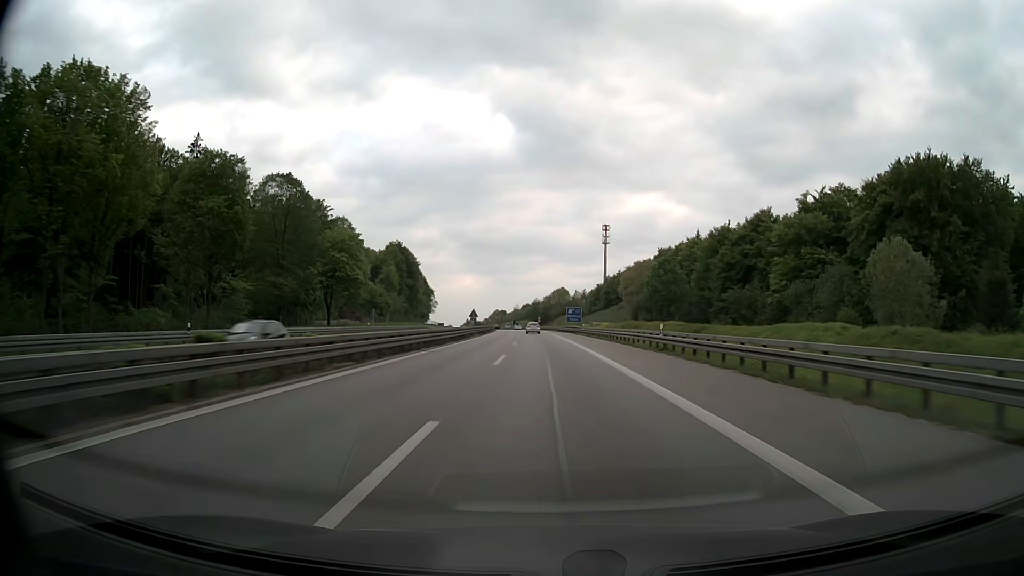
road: motorway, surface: asphalt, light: Day
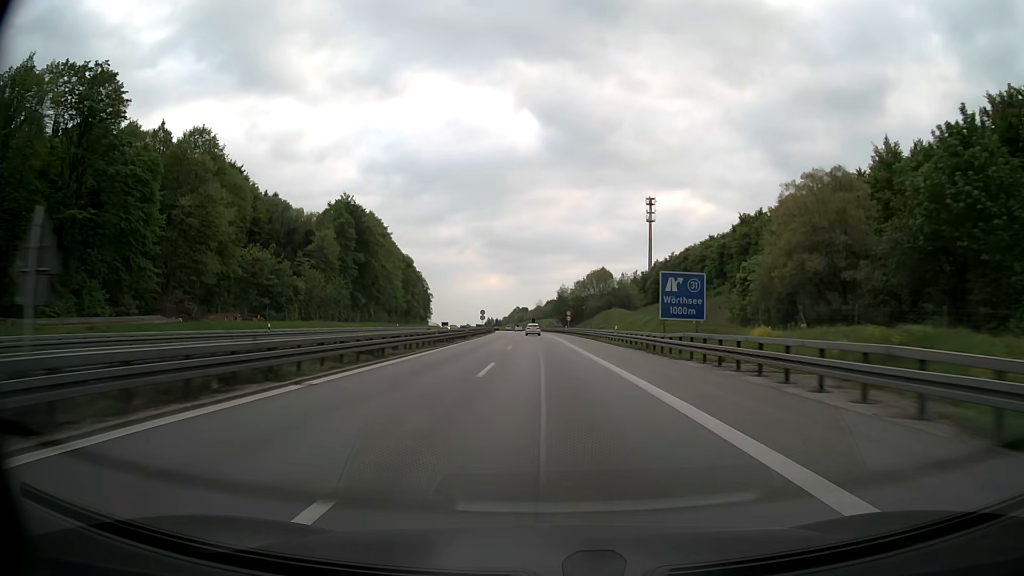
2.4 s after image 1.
(-1.5, +76.2) m; -2°
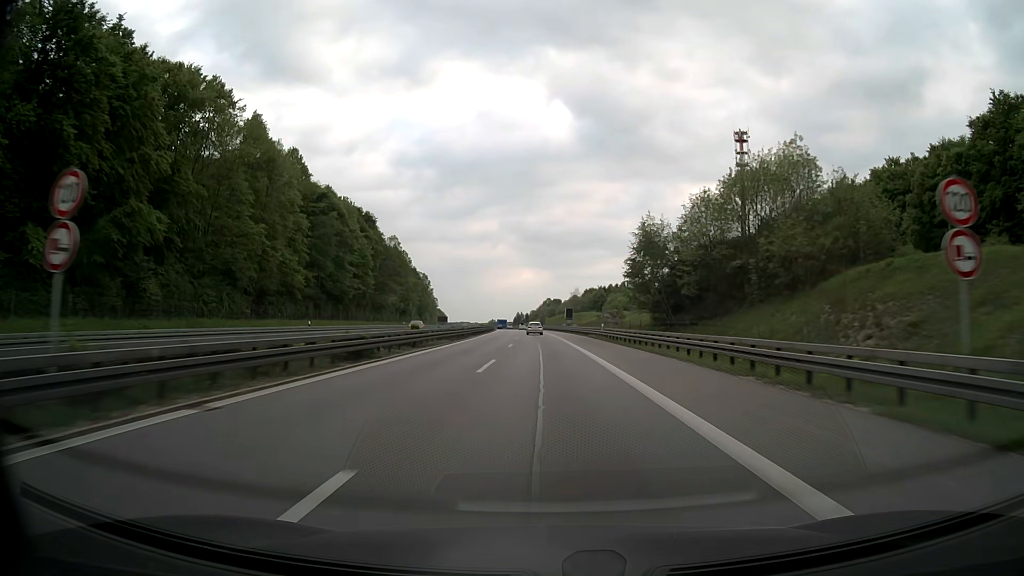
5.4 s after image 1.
(-2.3, +95.4) m; -3°
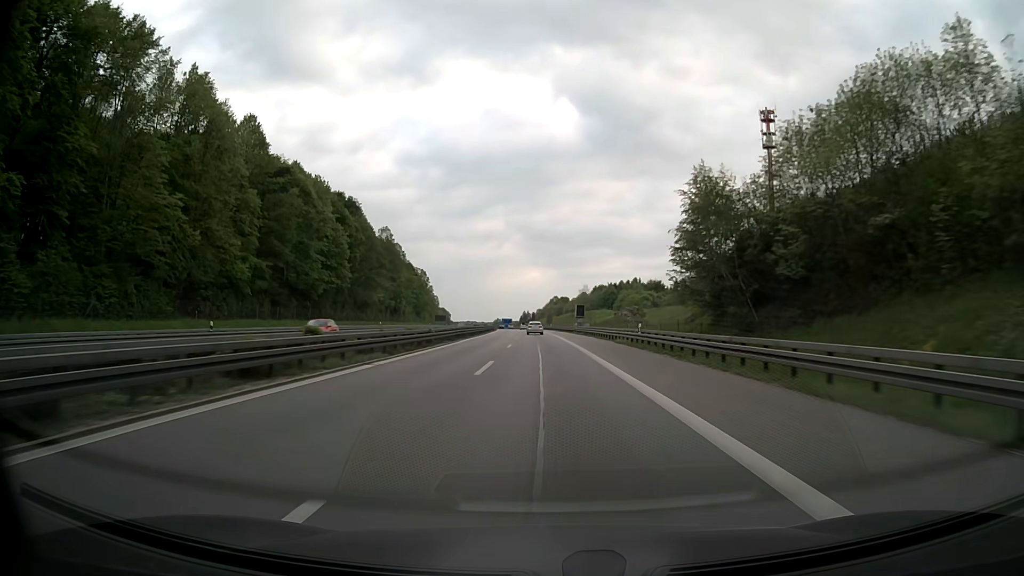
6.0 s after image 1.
(-0.1, +19.1) m; -1°
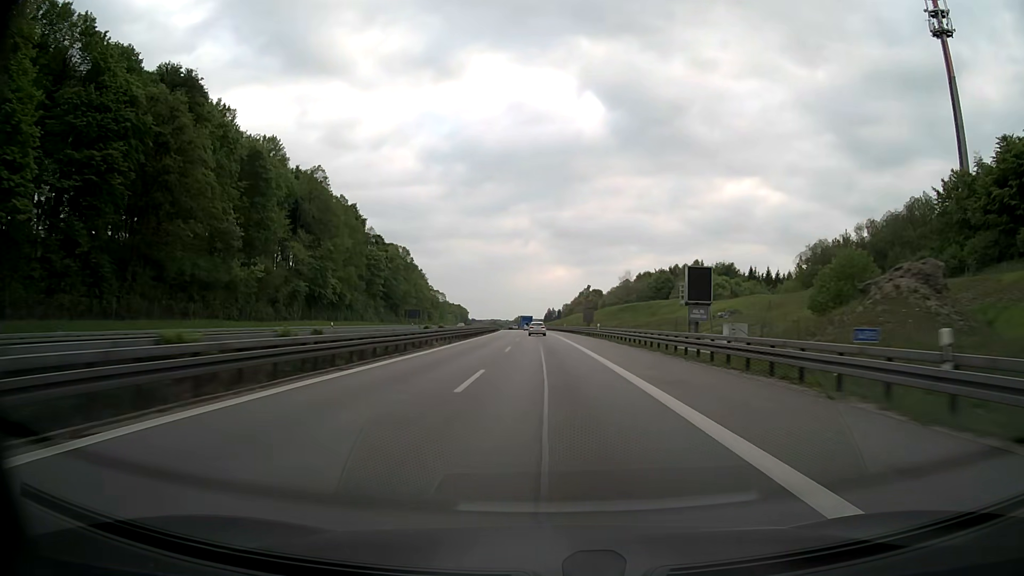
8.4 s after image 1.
(-1.4, +76.3) m; -2°
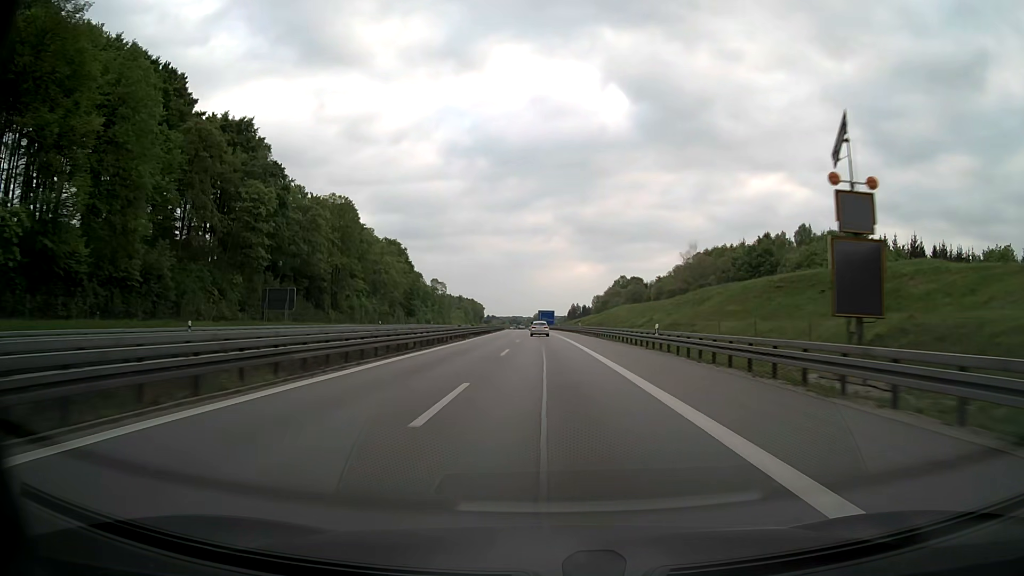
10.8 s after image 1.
(-1.4, +76.3) m; -2°
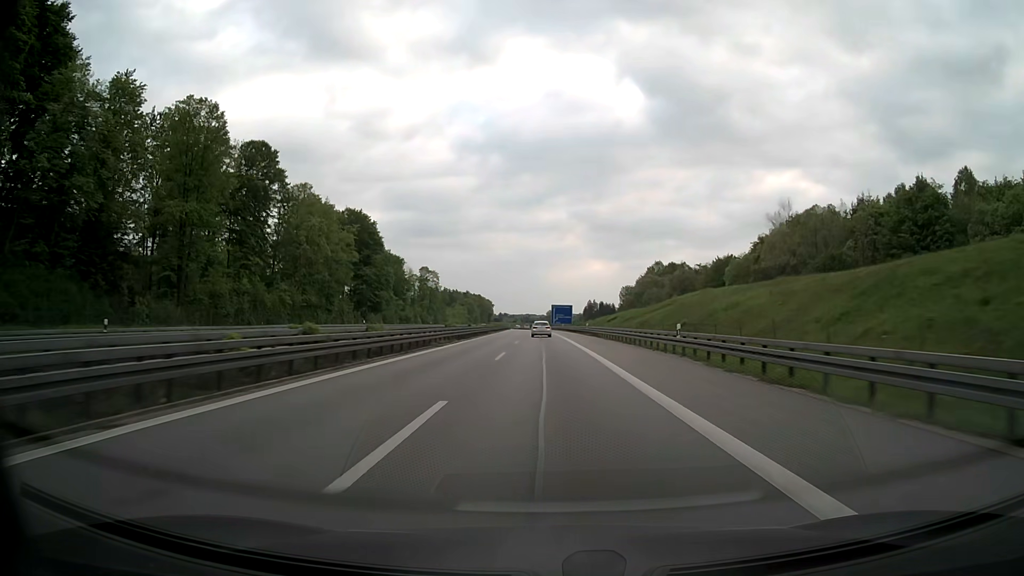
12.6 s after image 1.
(-0.7, +57.2) m; -1°
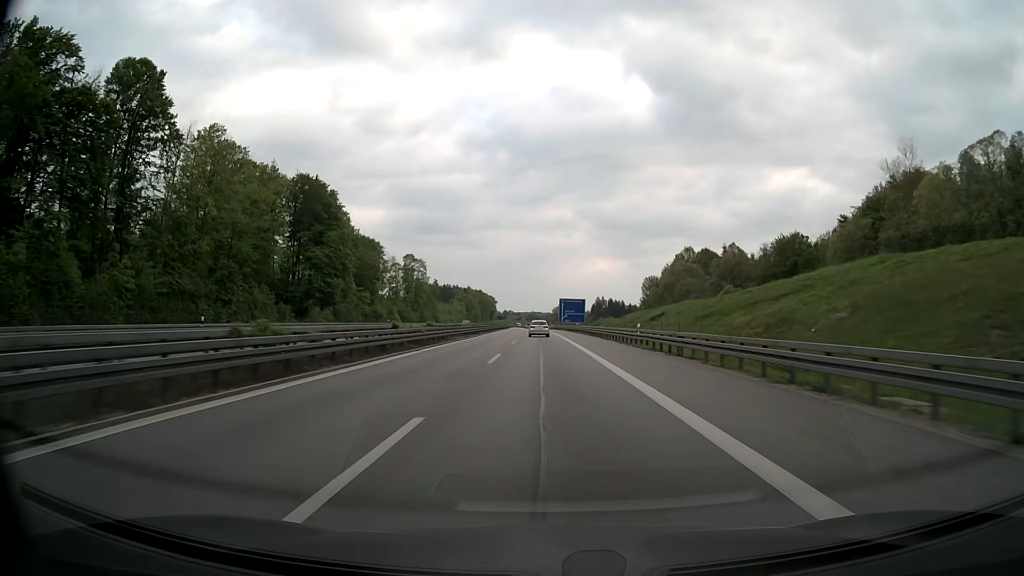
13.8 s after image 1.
(-0.3, +38.2) m; -1°
(0, +10) (0, +20) (0, +30) (0, +40) (0, +50) (0, +60) (-1, +70) (-1, +80) (-1, +90) (-1, +100) m
